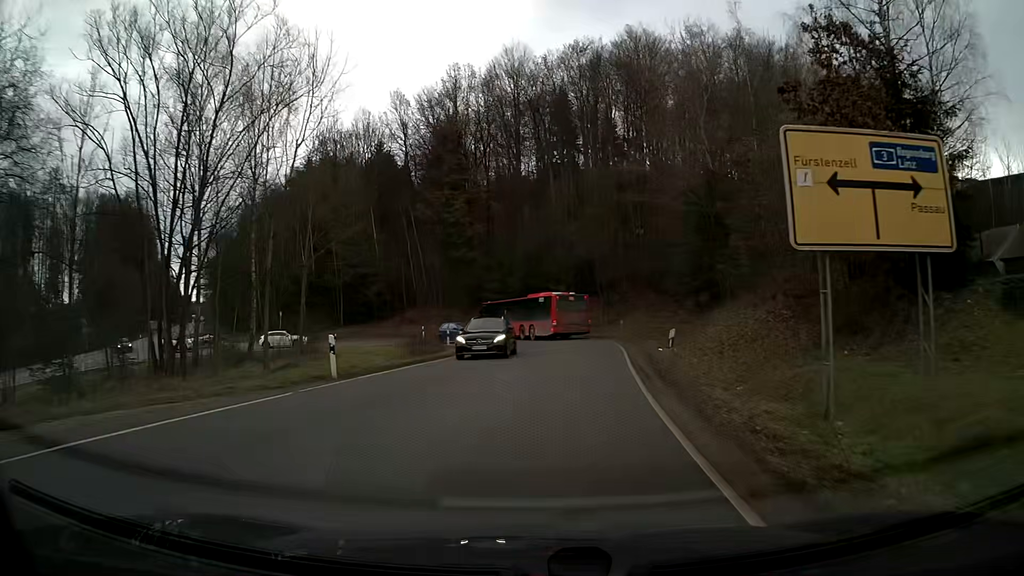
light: Day
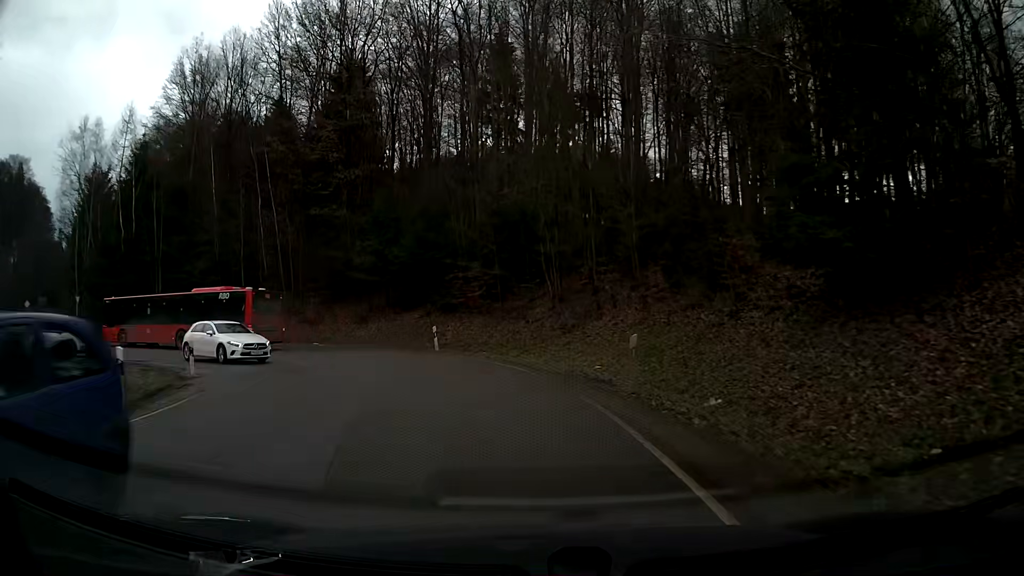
(+1.6, +25.9) m; +3°
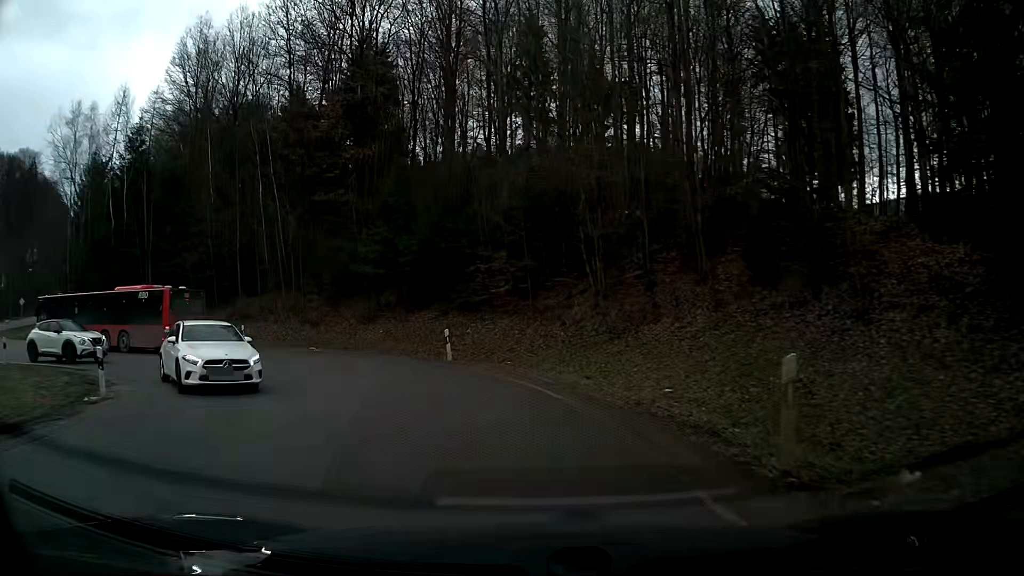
(-0.2, +5.8) m; -4°
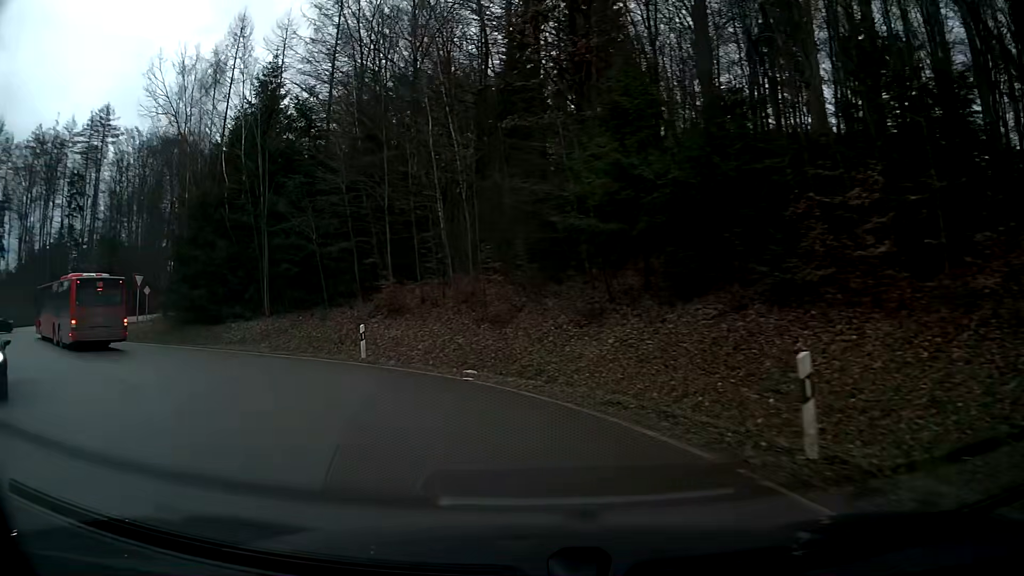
(-2.6, +15.3) m; -22°
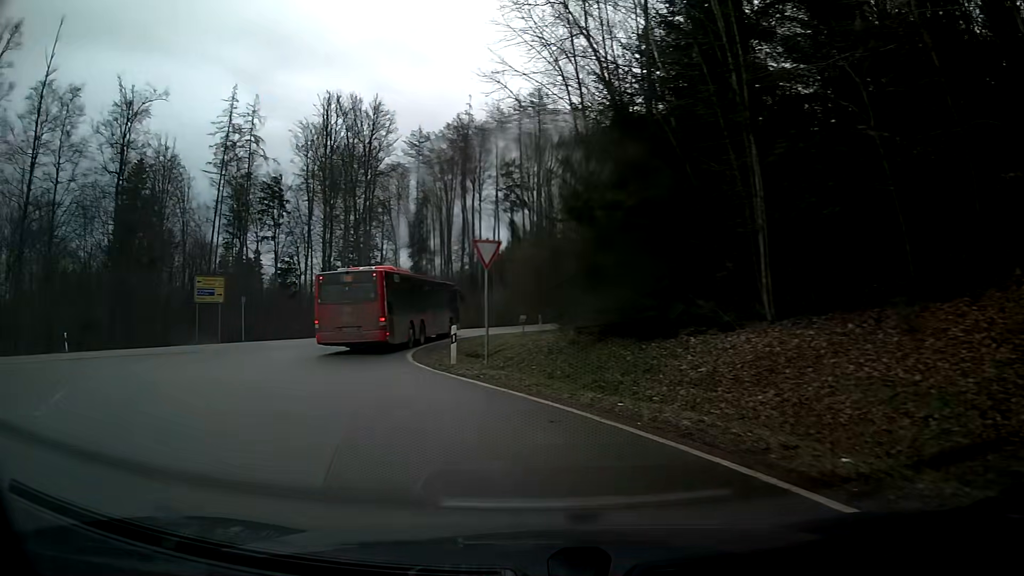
(-6.1, +16.6) m; -43°
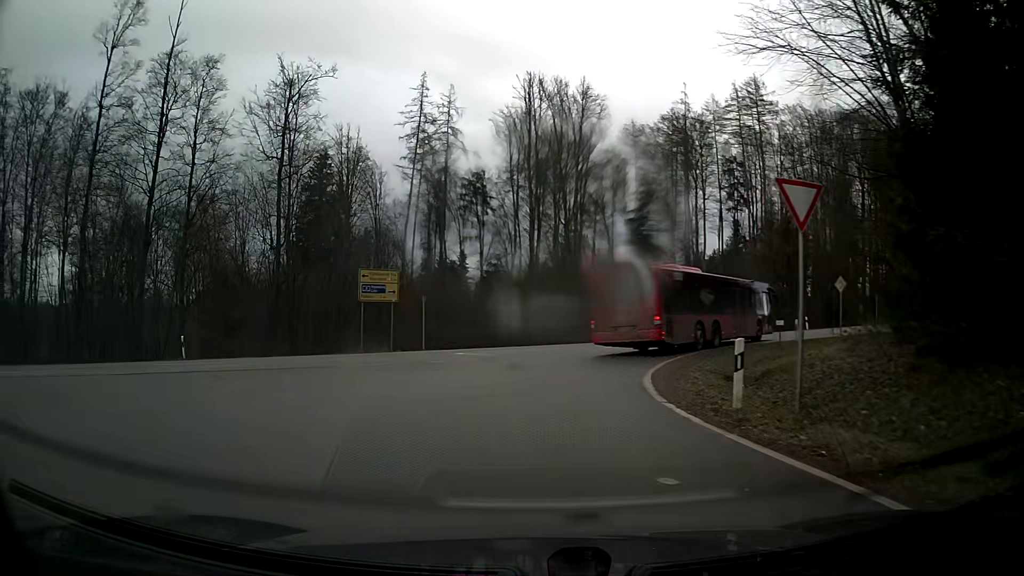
(-1.1, +7.9) m; -15°
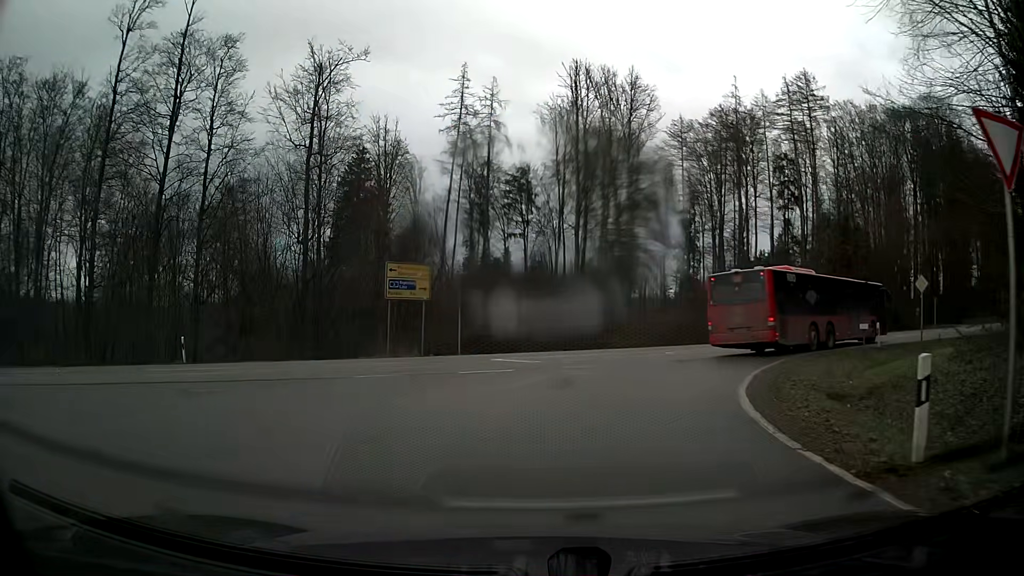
(-0.1, +3.8) m; -2°
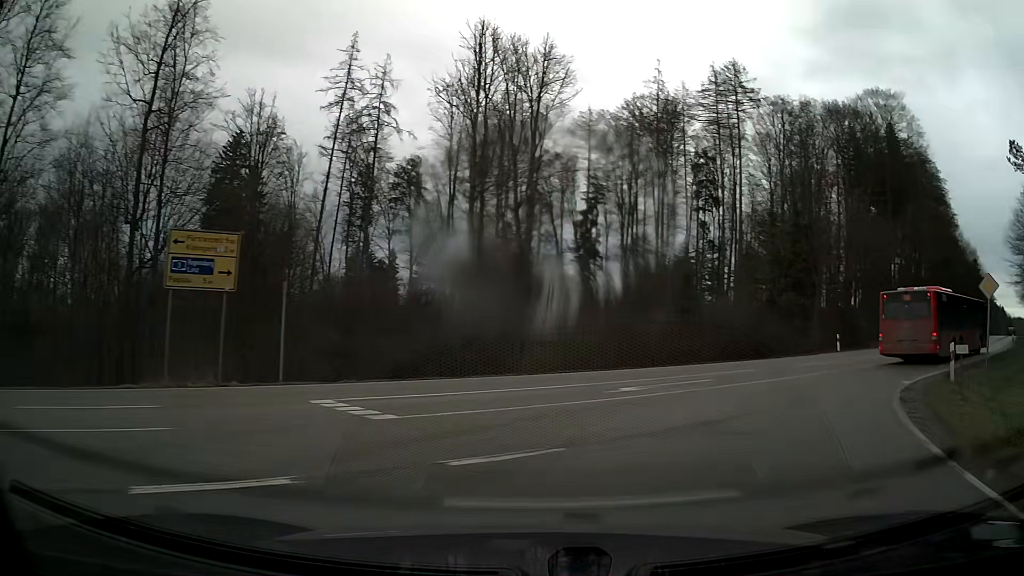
(+0.9, +11.4) m; +16°
(+2, +10) (+8, +18) (+14, +26) (+21, +33) (+27, +41) (+33, +49) (+40, +57) (+46, +64) (+52, +72) (+58, +80) m
